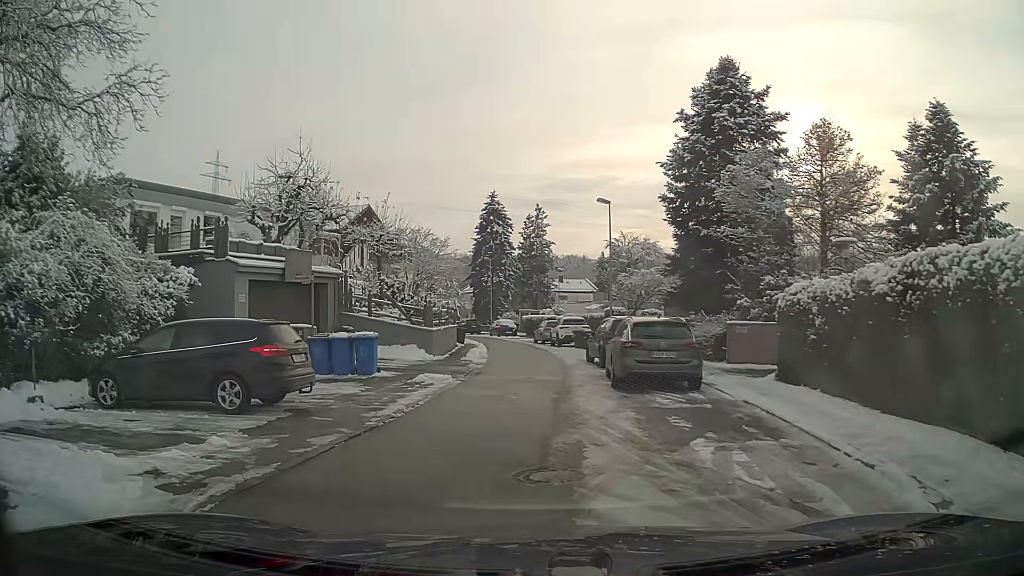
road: residential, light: Day
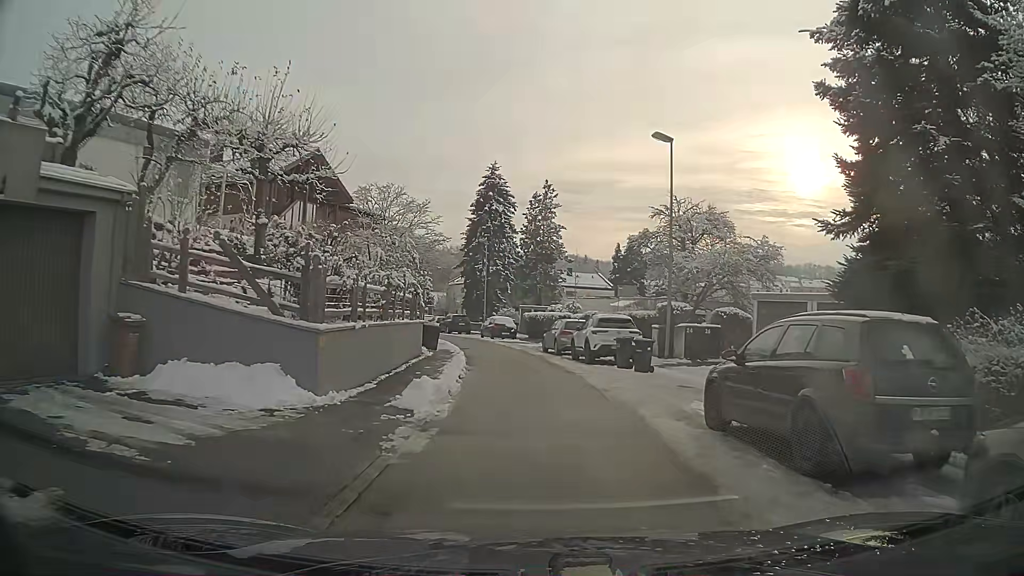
(-0.2, +14.3) m; +2°
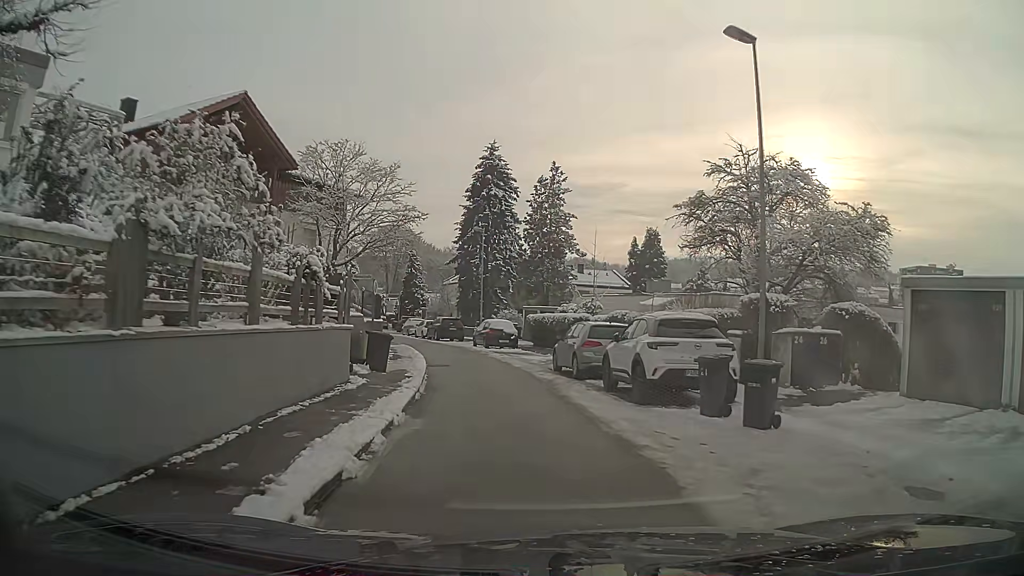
(0.0, +9.8) m; -1°
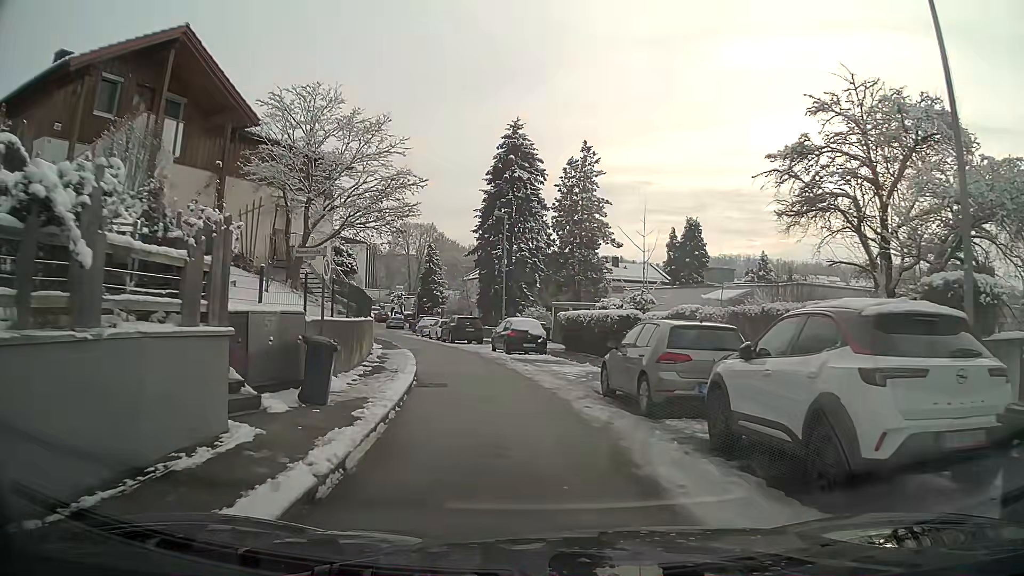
(-0.1, +6.8) m; -3°
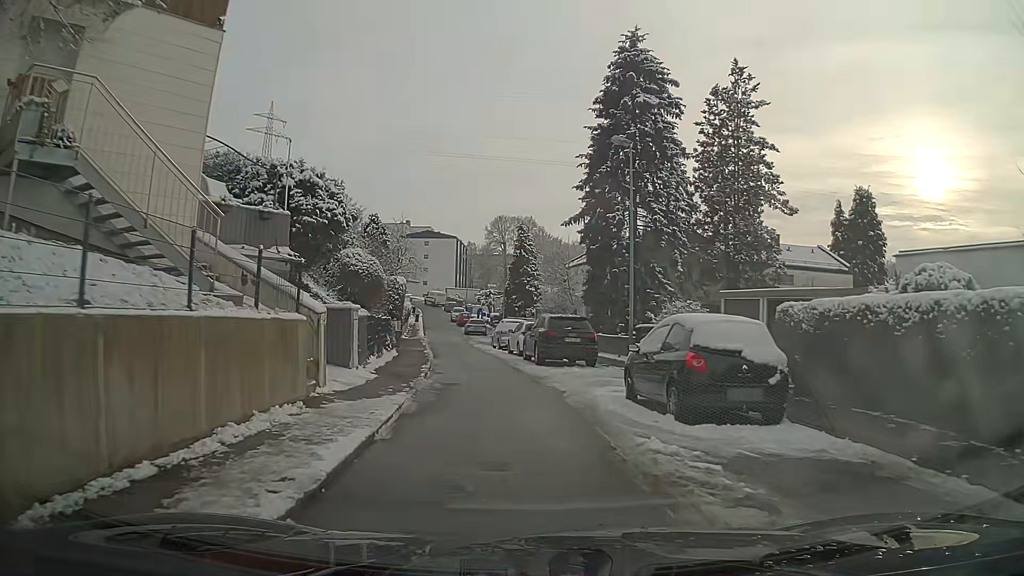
(-1.4, +18.1) m; -9°
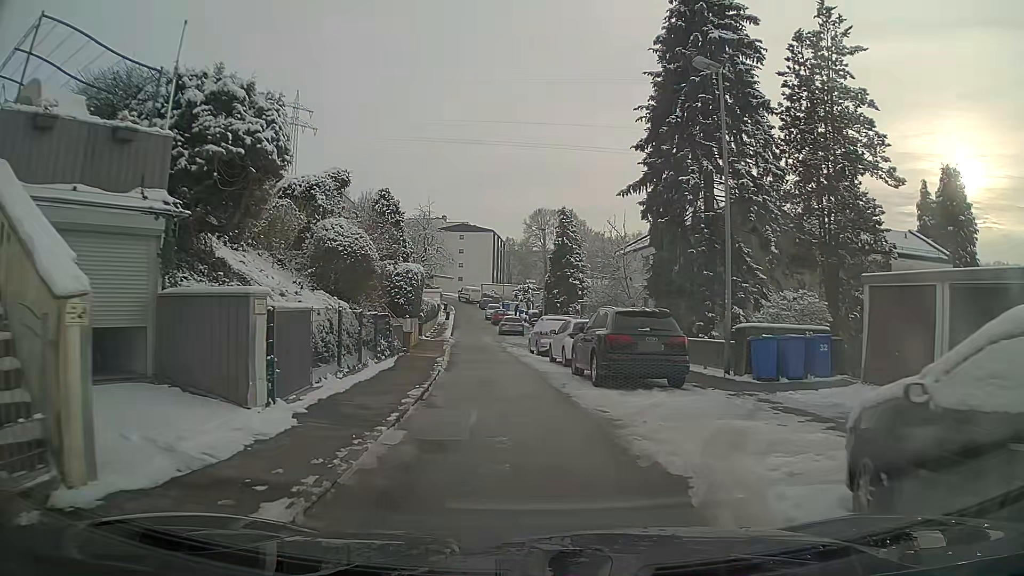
(-0.2, +7.7) m; -2°
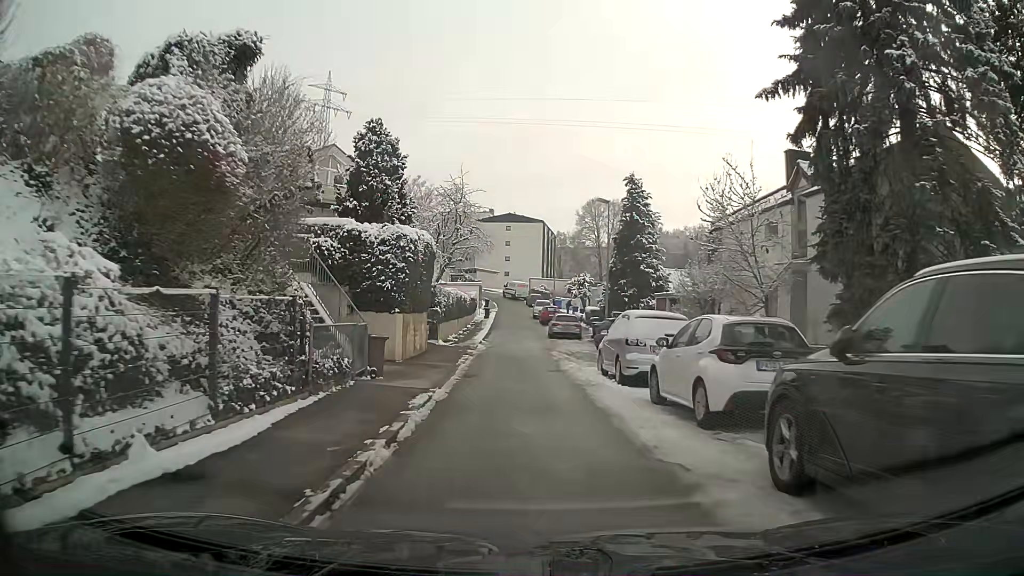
(-0.7, +12.0) m; -5°
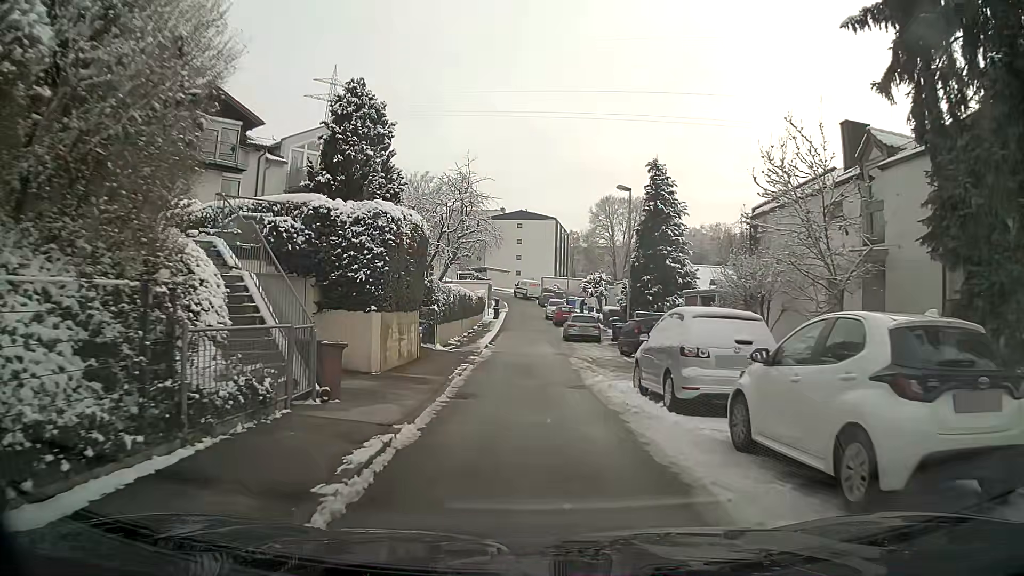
(0.0, +4.1) m; -1°
(0, +10) (0, +20) (-1, +30) (-1, +40) (-1, +50) (-1, +60) (-1, +70) (-3, +80) (-6, +89) (-11, +98) m
